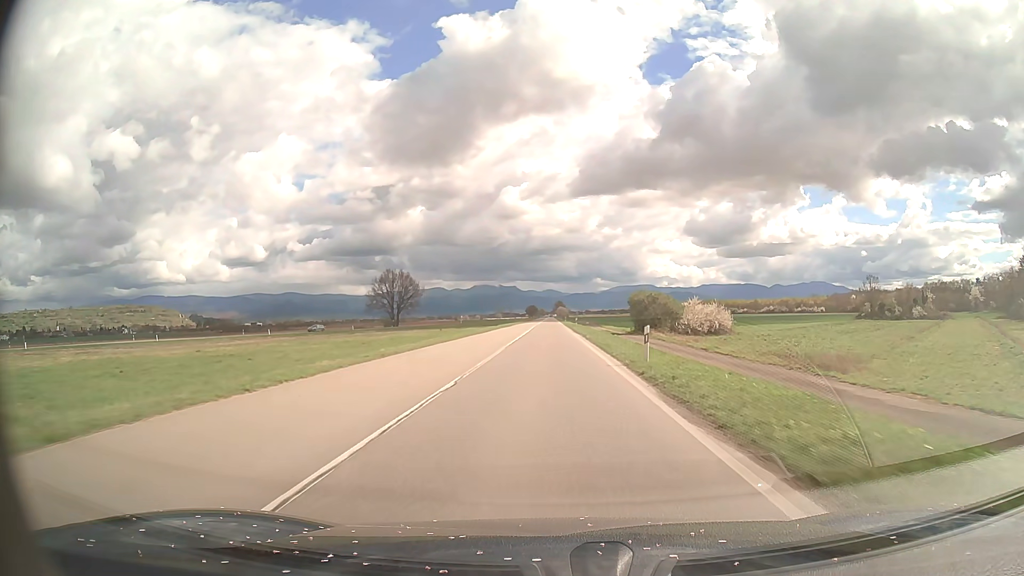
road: primary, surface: asphalt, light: Day
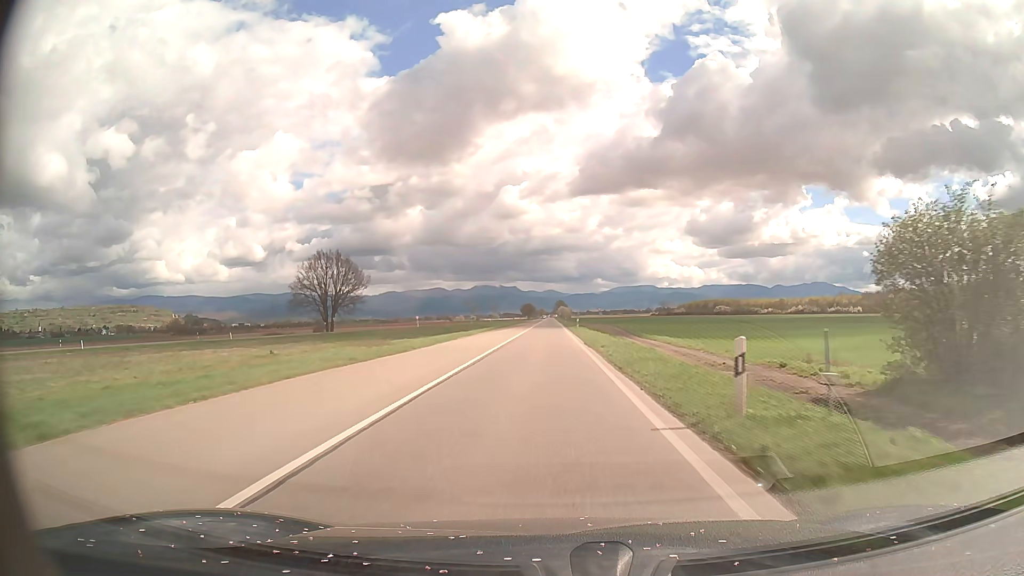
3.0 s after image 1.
(-0.1, +60.5) m; 0°
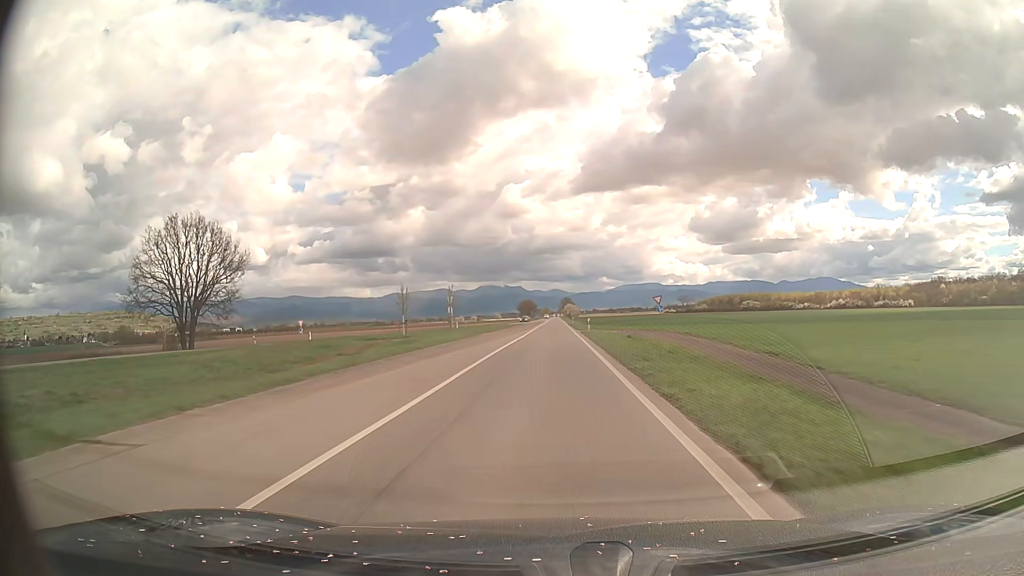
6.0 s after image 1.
(-0.3, +60.4) m; -1°
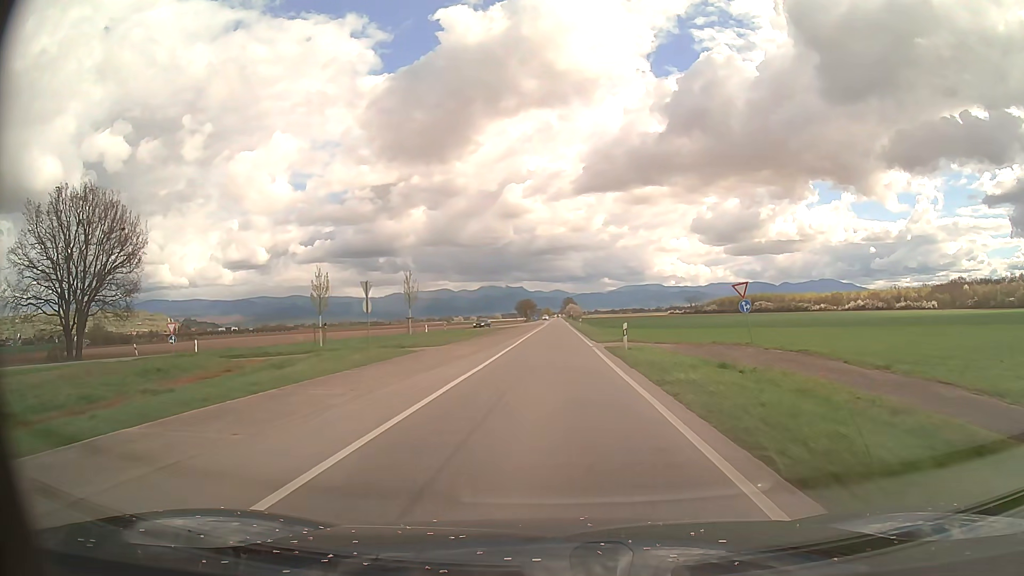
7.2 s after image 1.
(0.0, +24.2) m; 0°
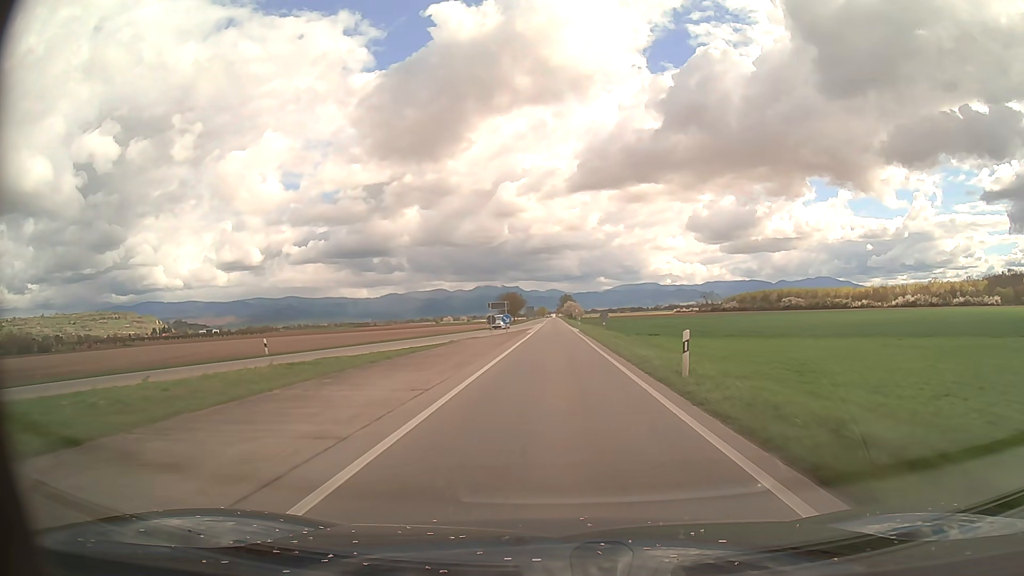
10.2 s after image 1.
(+0.2, +60.7) m; 0°
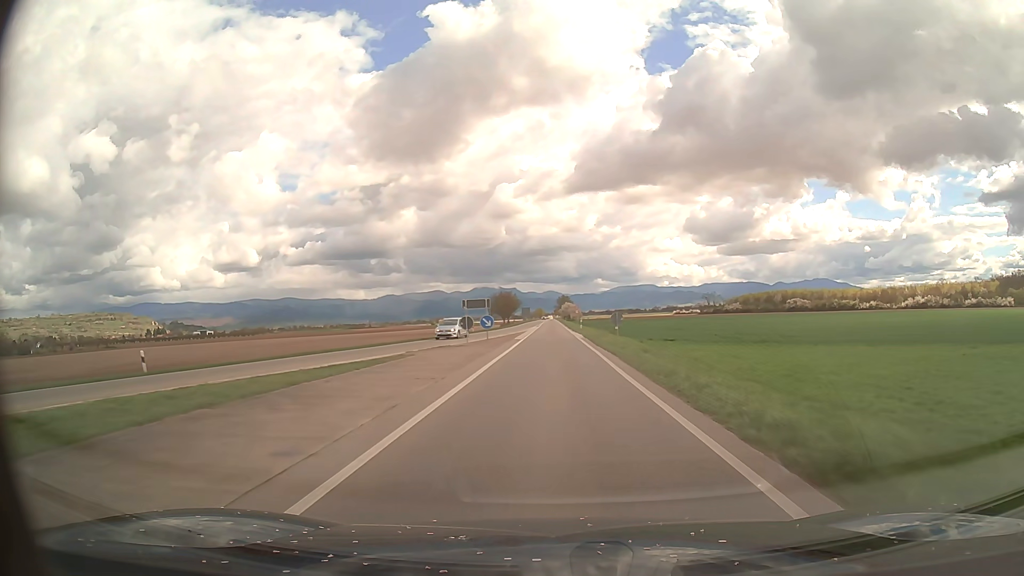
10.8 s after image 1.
(0.0, +12.2) m; 0°
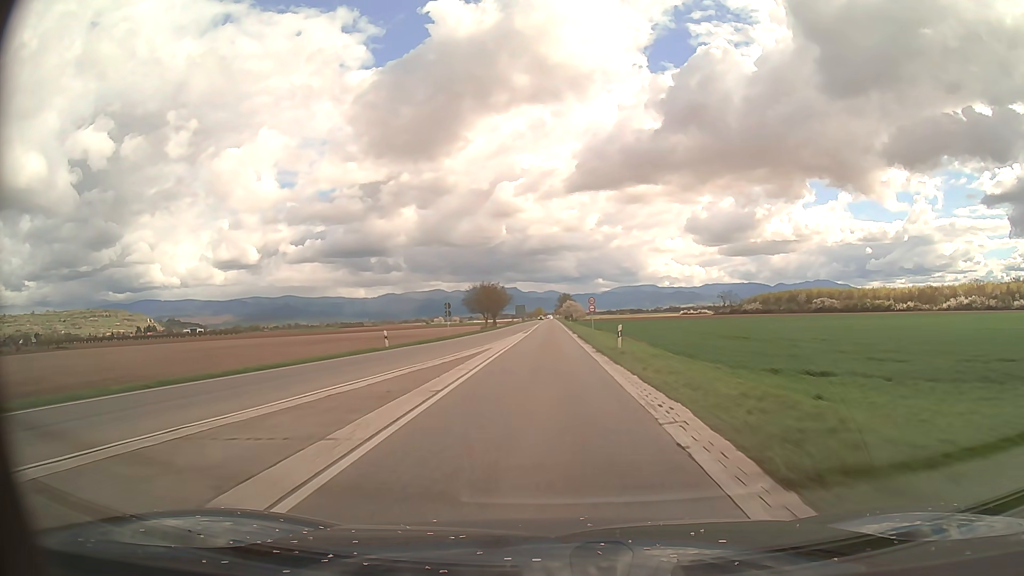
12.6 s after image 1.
(+0.1, +36.8) m; 0°
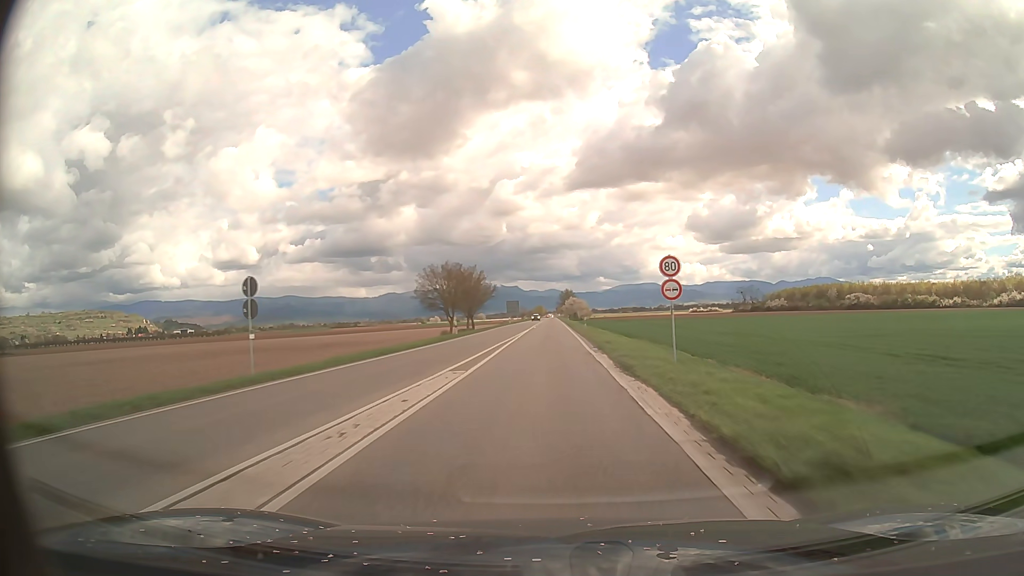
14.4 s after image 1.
(0.0, +37.0) m; 0°
(0, +10) (0, +20) (0, +30) (0, +40) (0, +50) (0, +60) (0, +70) (0, +80) (0, +90) (0, +100) m
